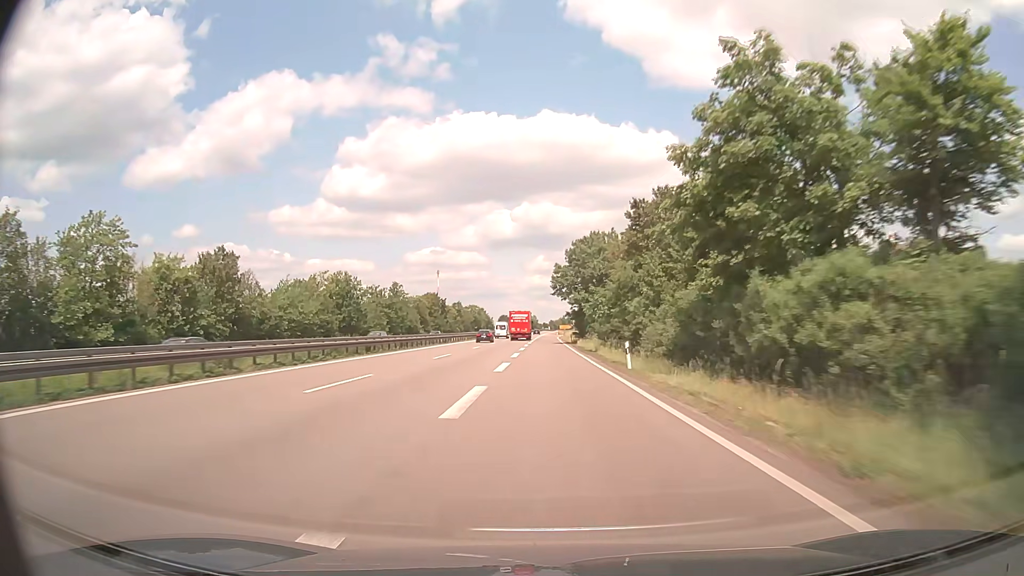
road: trunk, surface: asphalt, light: Day
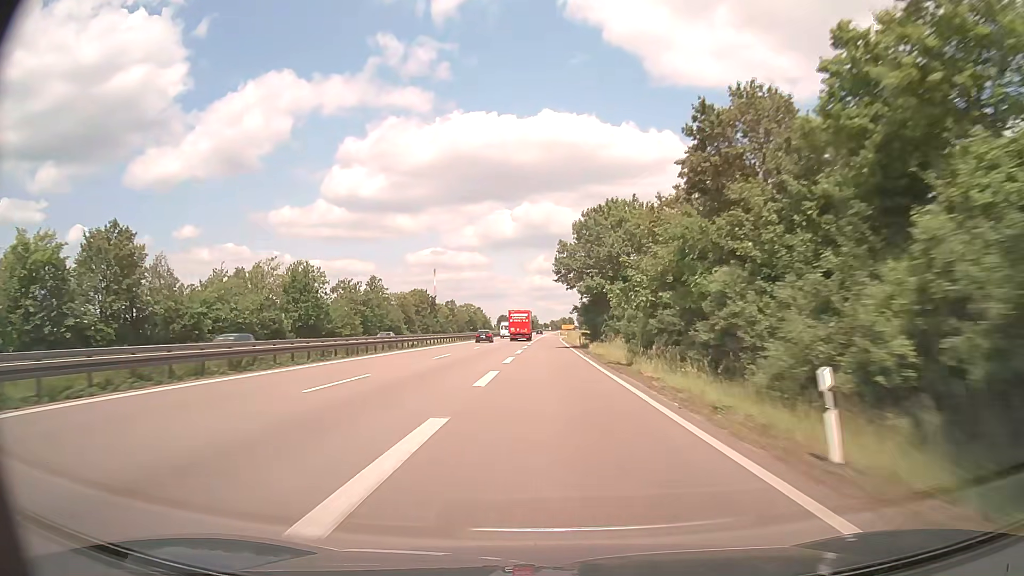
(-0.1, +17.6) m; 0°
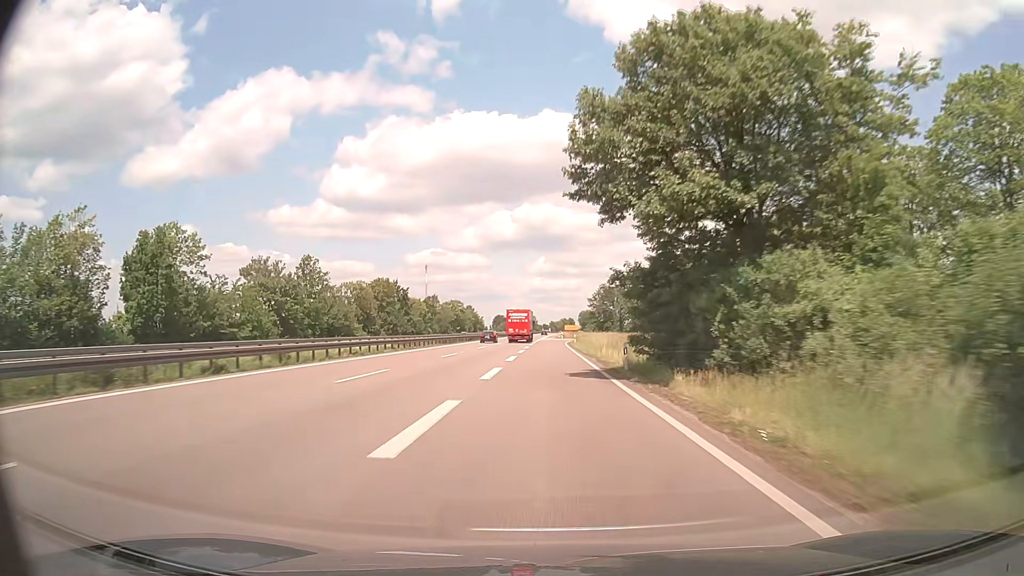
(0.0, +32.7) m; 0°
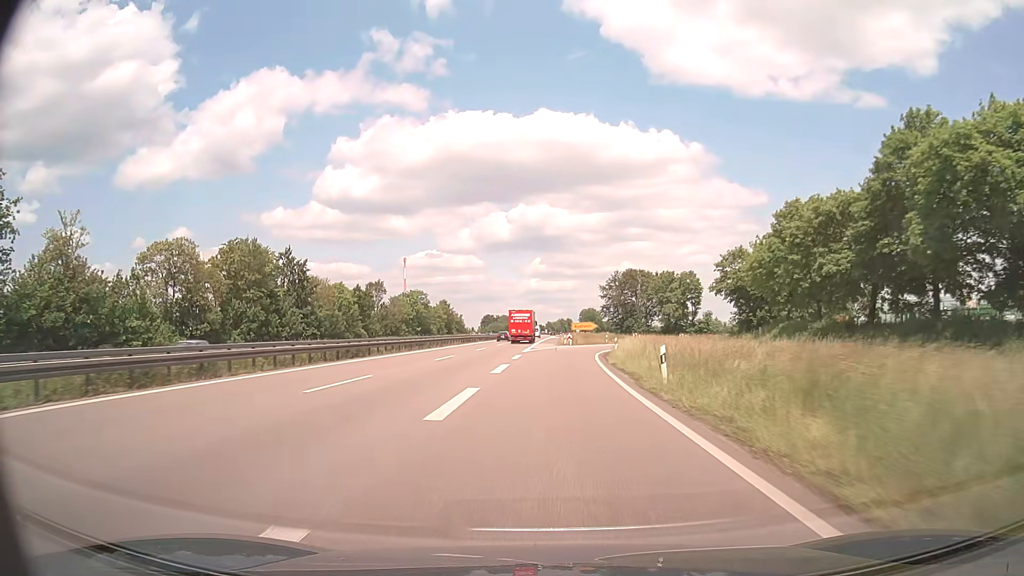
(0.0, +55.6) m; 0°
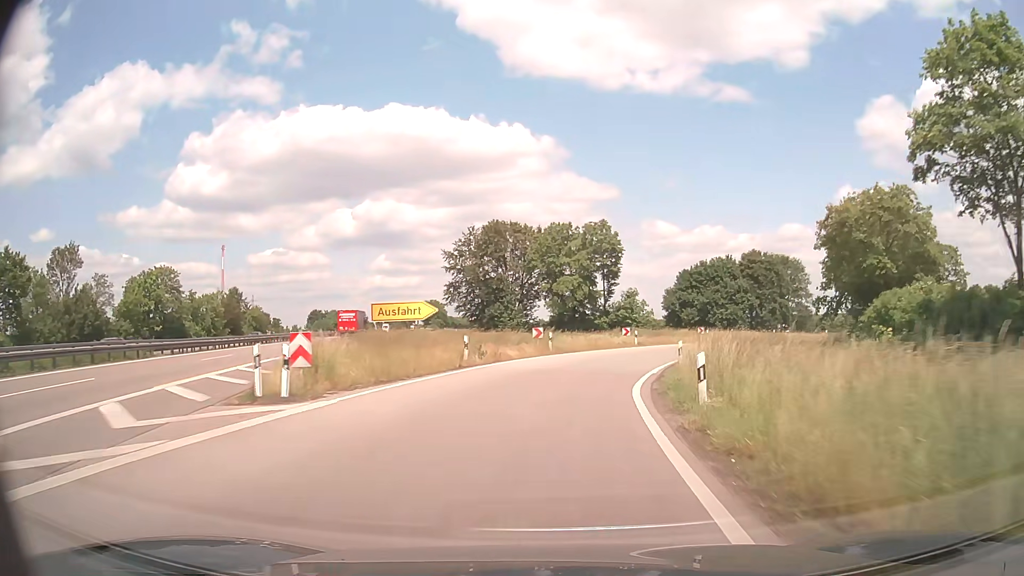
(+3.9, +55.5) m; +13°
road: trunk_link
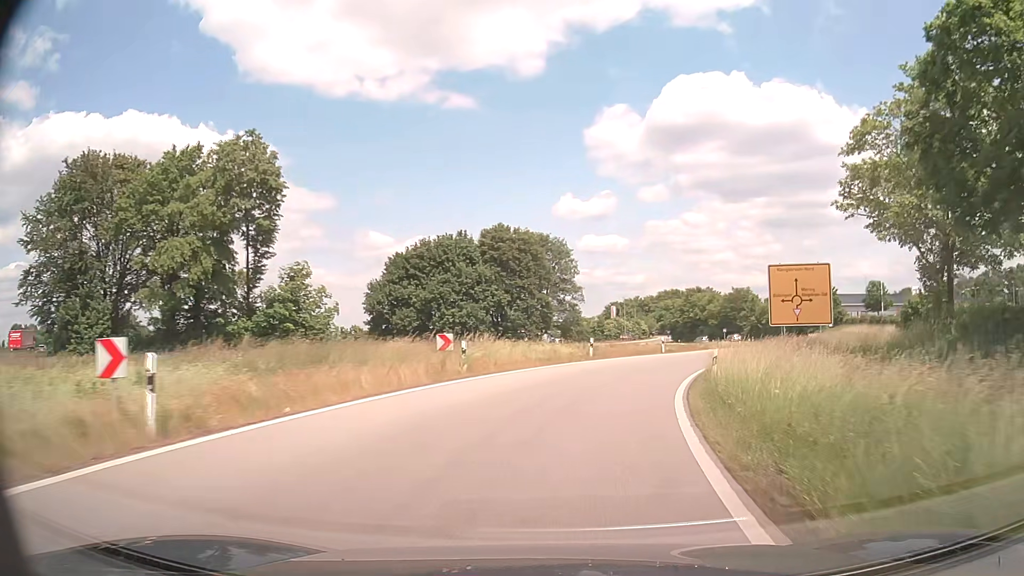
(+6.8, +36.7) m; +24°
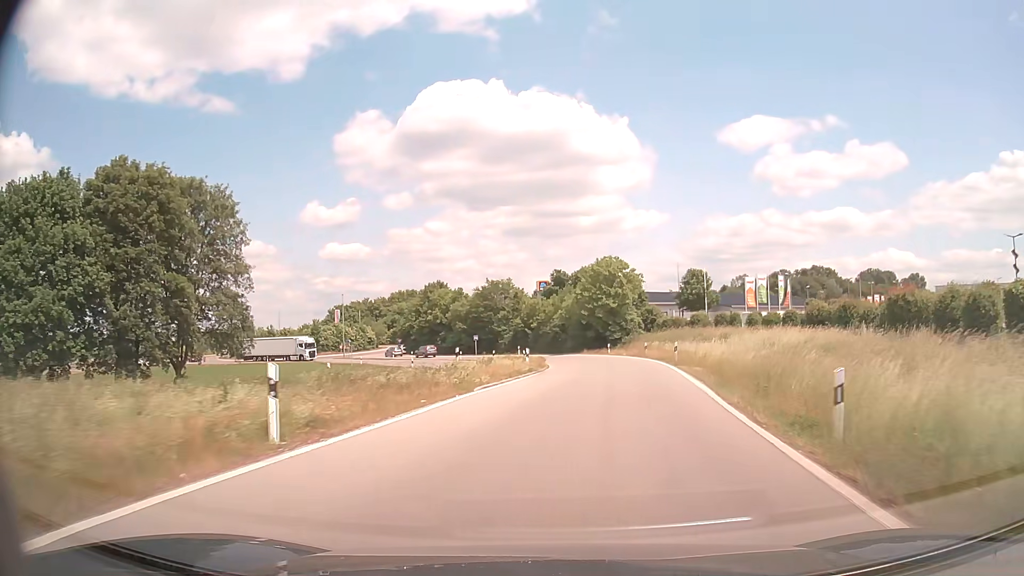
(+7.7, +35.3) m; +22°
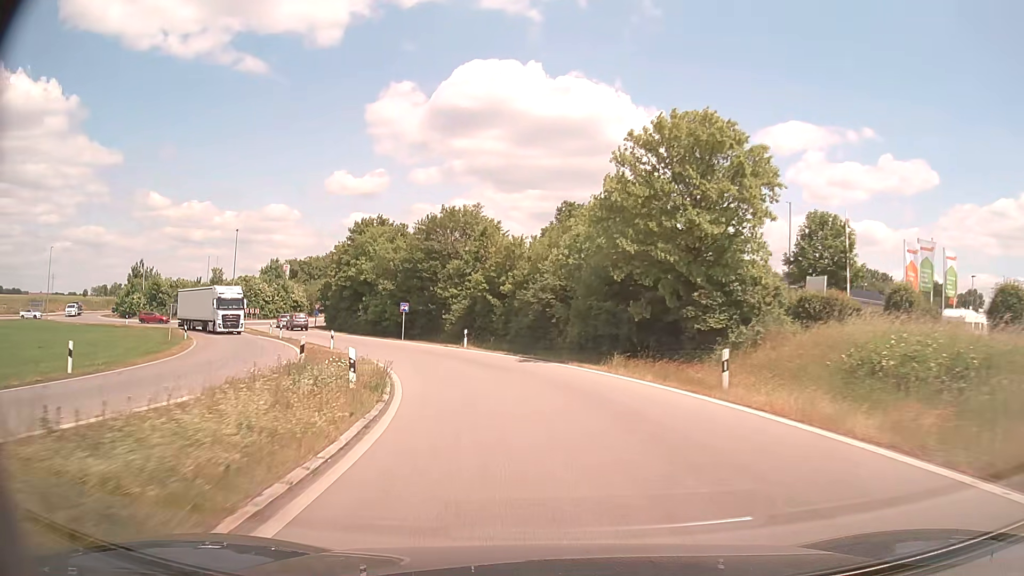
(+2.3, +43.7) m; -1°
(0, +10) (-2, +20) (-5, +29) (-9, +39) (-14, +47) (-19, +56) (-24, +64) (-28, +73) (-27, +83) (-25, +93) m
